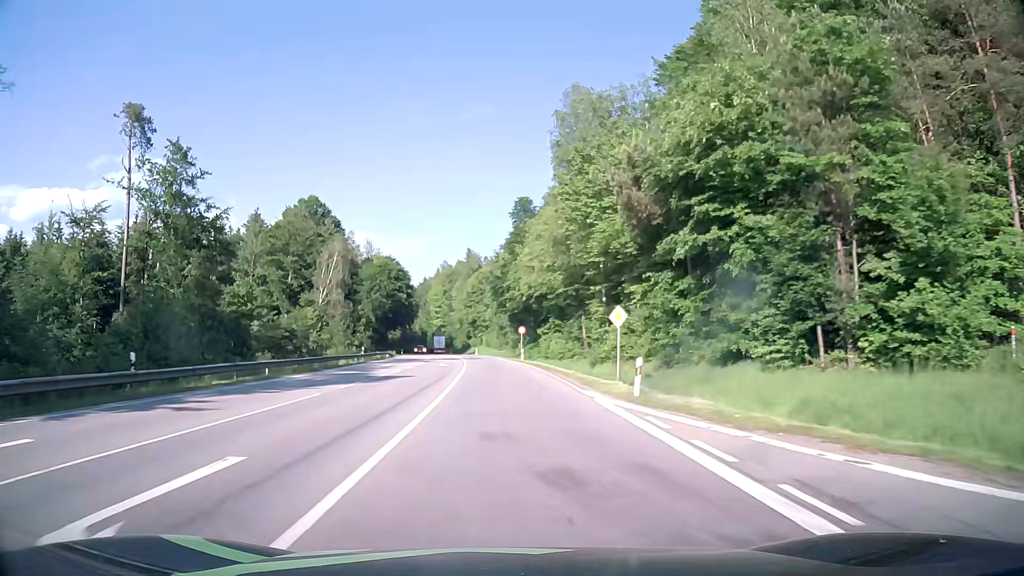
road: secondary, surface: asphalt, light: Day
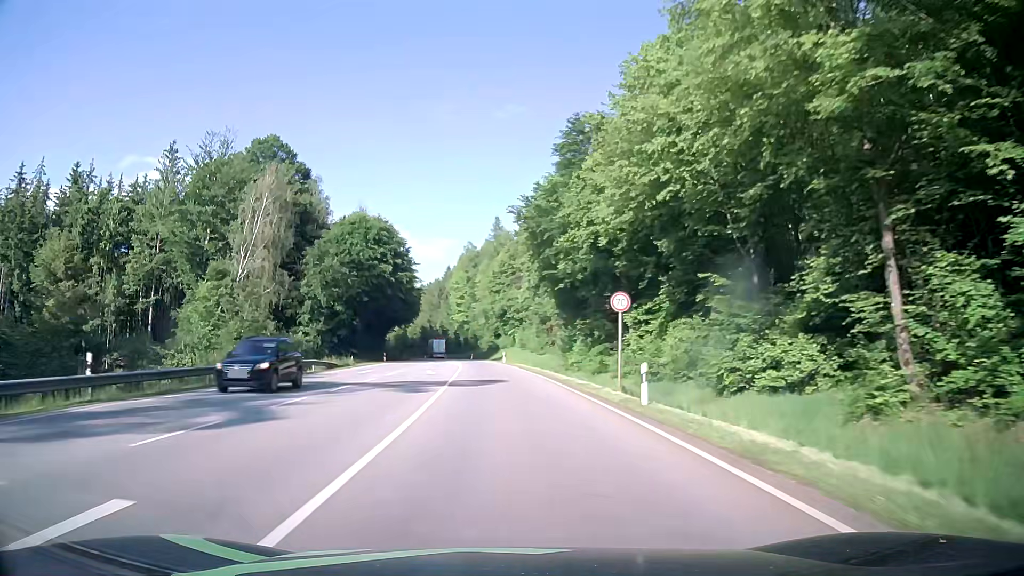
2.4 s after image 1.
(-1.0, +42.9) m; -3°
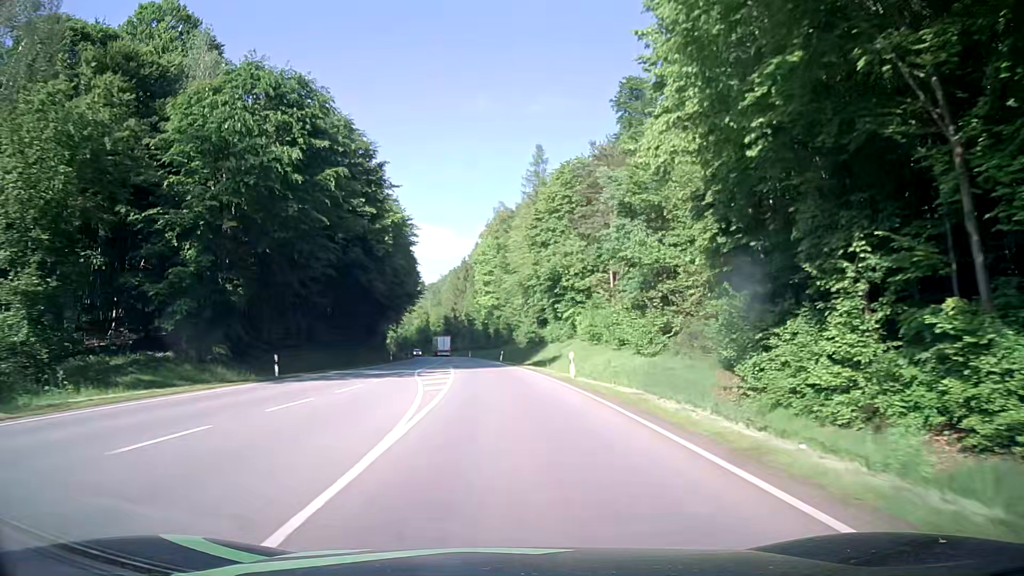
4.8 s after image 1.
(-1.1, +43.0) m; -3°
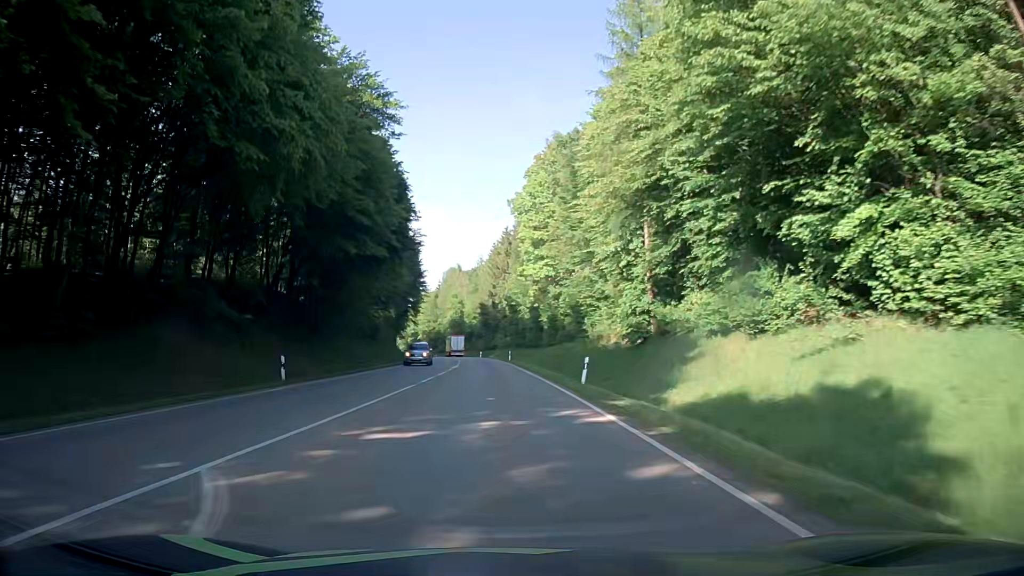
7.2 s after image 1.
(-1.2, +43.2) m; -4°
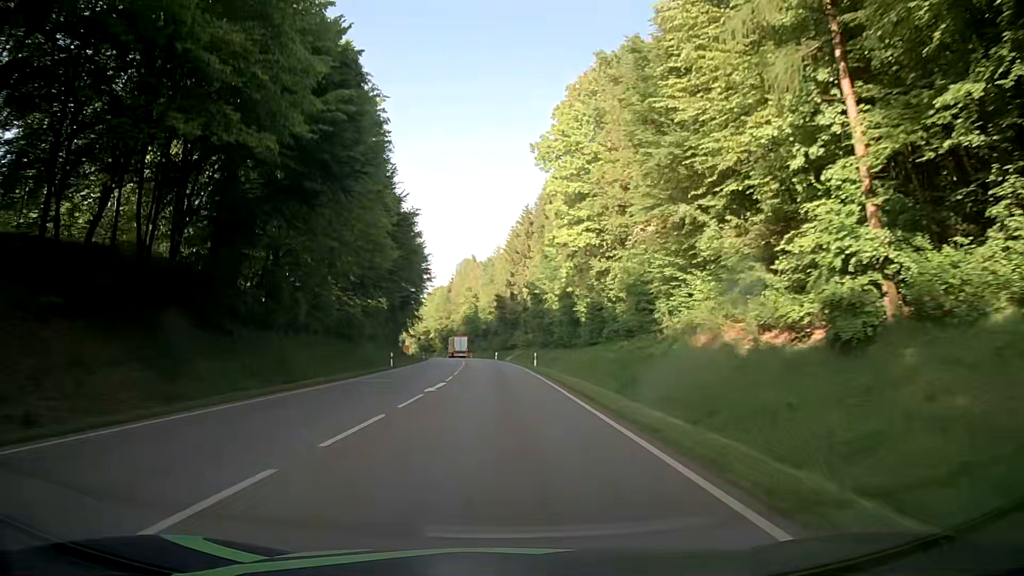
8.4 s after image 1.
(-0.3, +21.7) m; -2°
(0, +10) (0, +20) (-1, +30) (-1, +40) (-1, +50) (-2, +60) (-3, +70) (-3, +80) (-4, +90) (-5, +100) m
